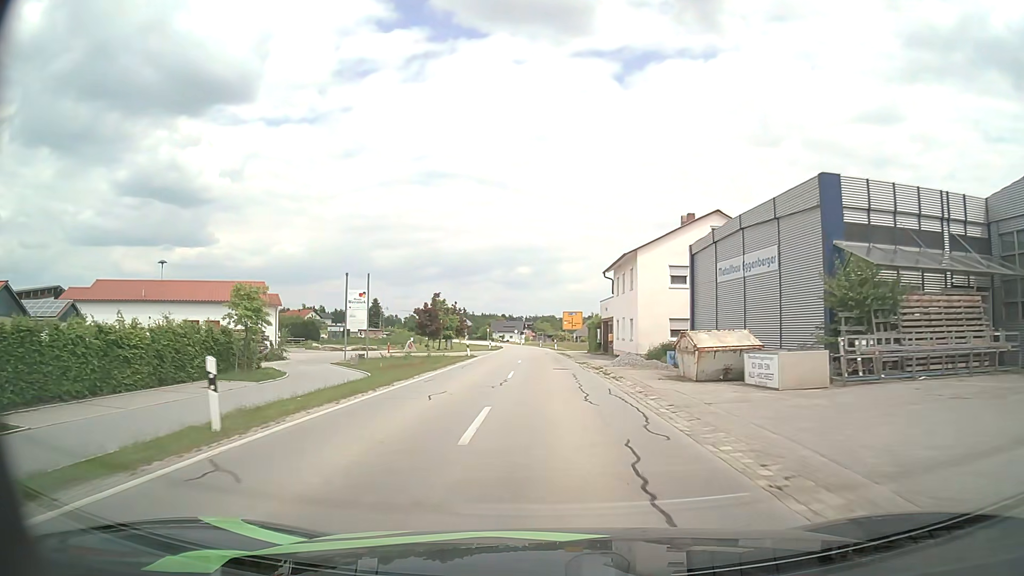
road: secondary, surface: asphalt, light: Day
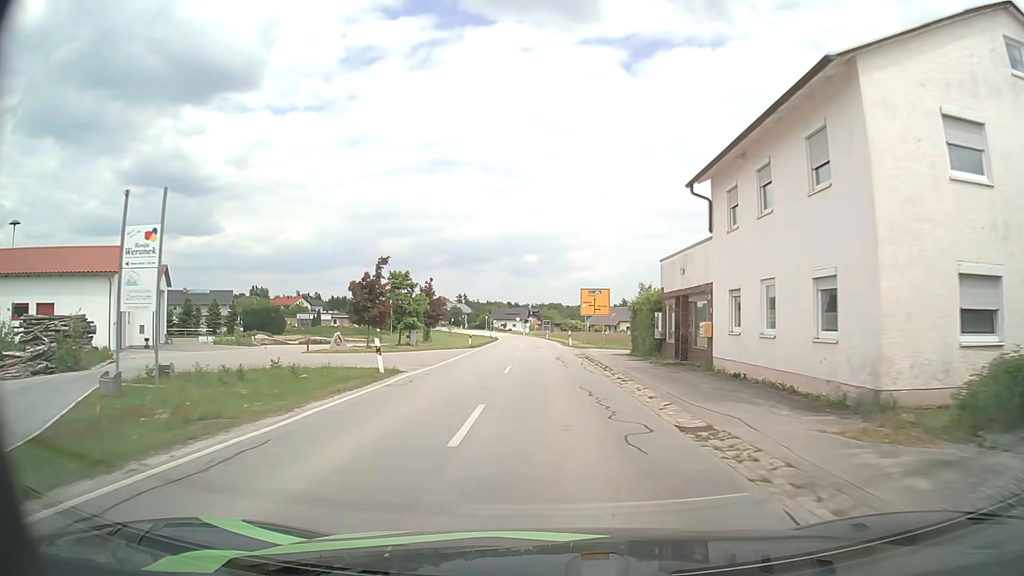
(-0.3, +25.4) m; 0°
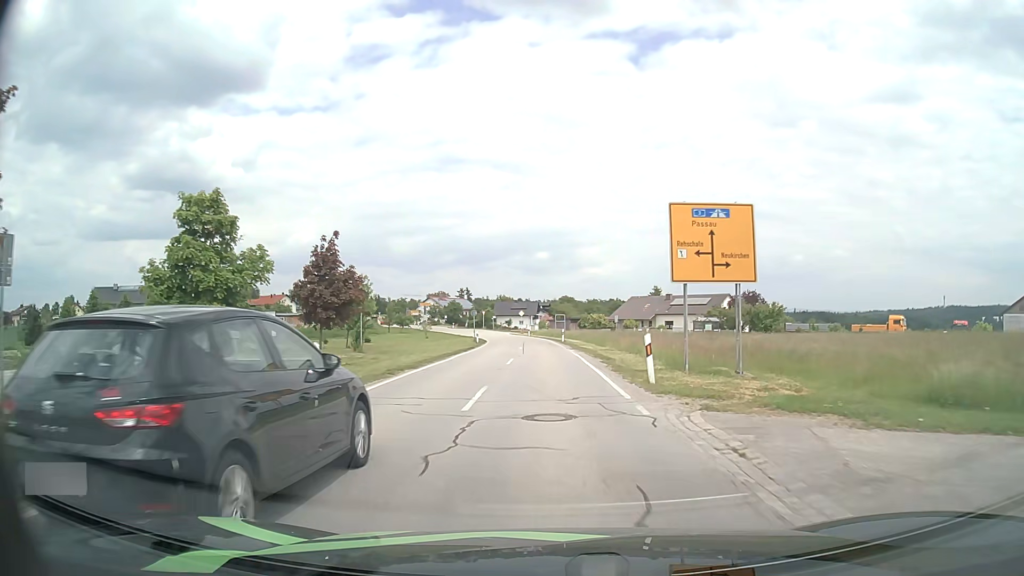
(-0.4, +34.3) m; -1°
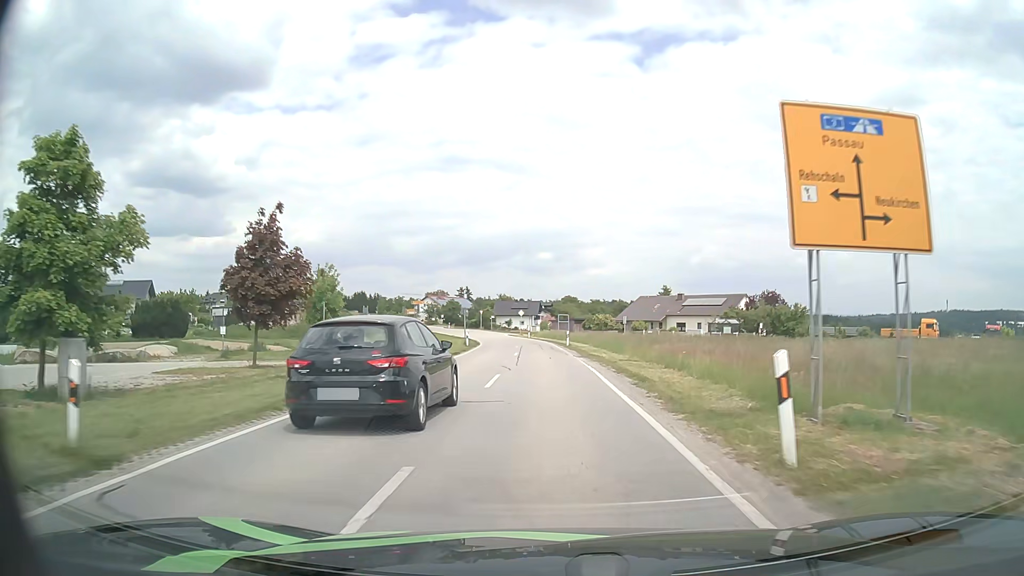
(0.0, +8.3) m; 0°
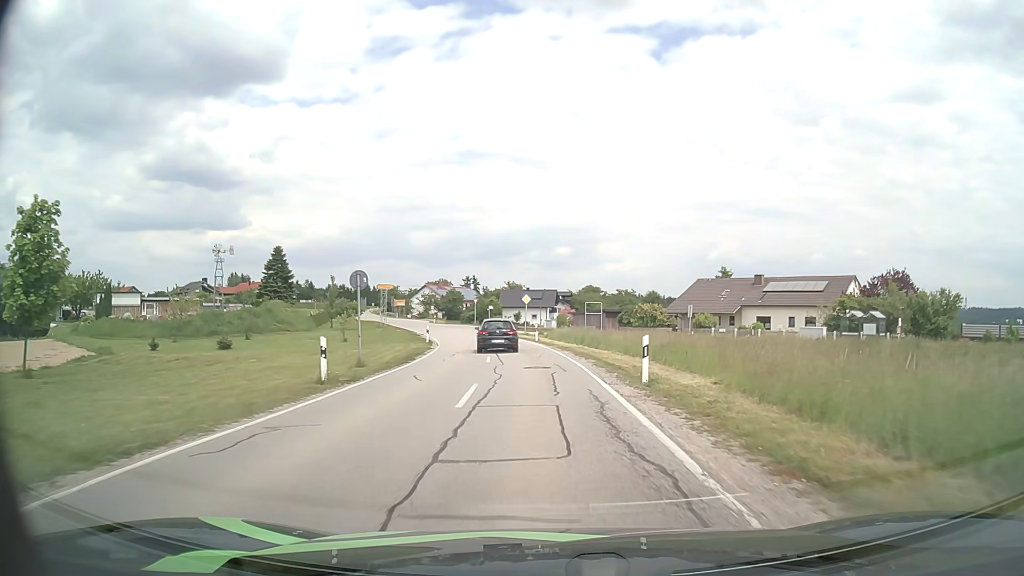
(-0.3, +33.1) m; -1°
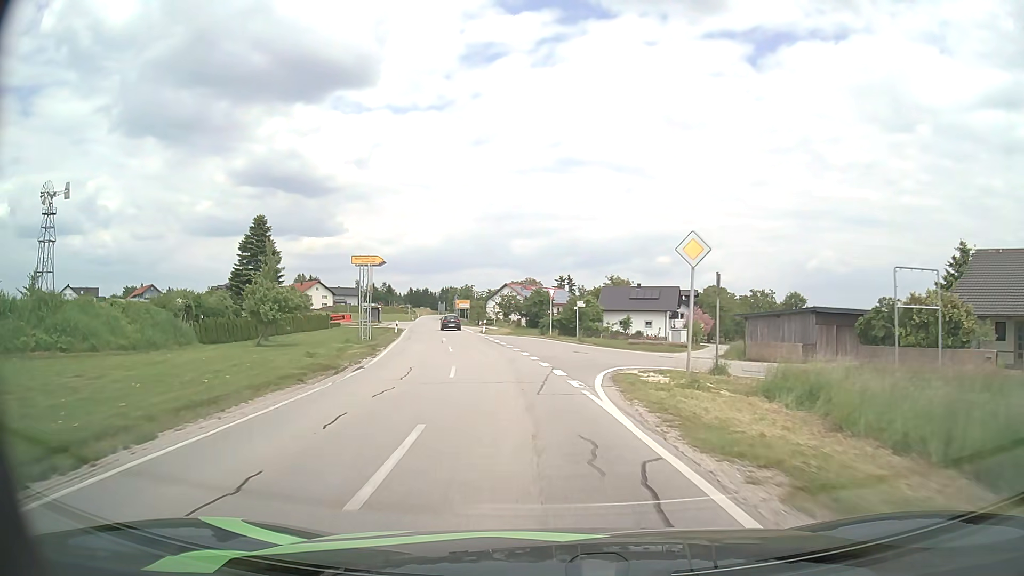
(-2.4, +41.2) m; -8°
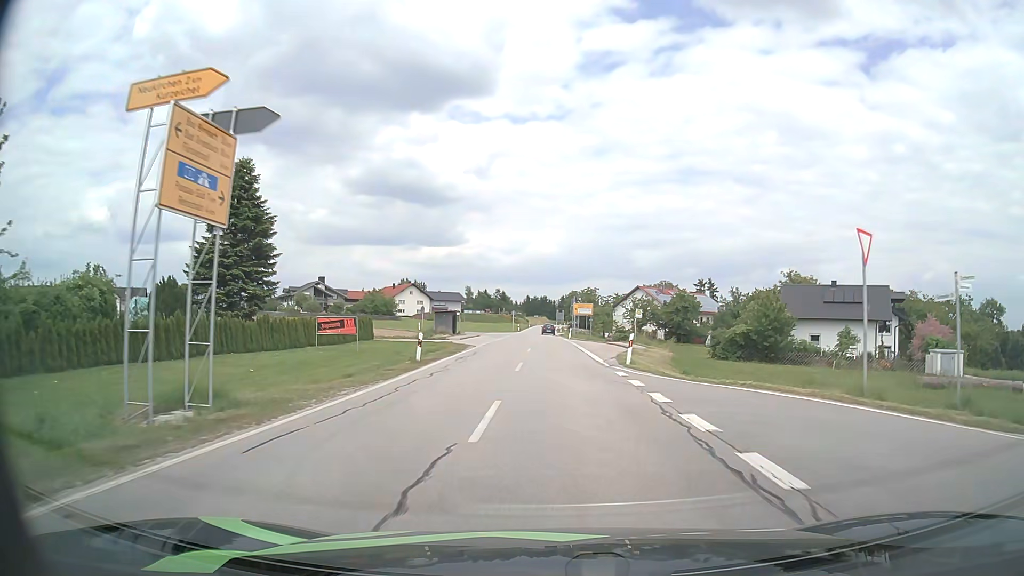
(-3.7, +32.1) m; -11°
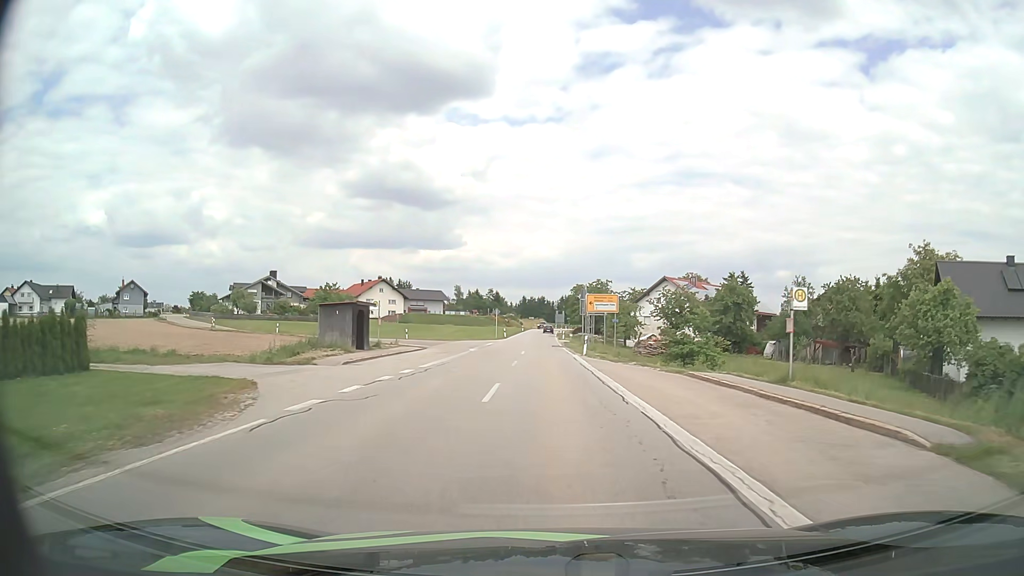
(+0.2, +31.2) m; 0°
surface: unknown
(0, +10) (0, +20) (0, +30) (0, +40) (0, +50) (0, +60) (0, +70) (0, +80) (0, +90) (0, +100) m
